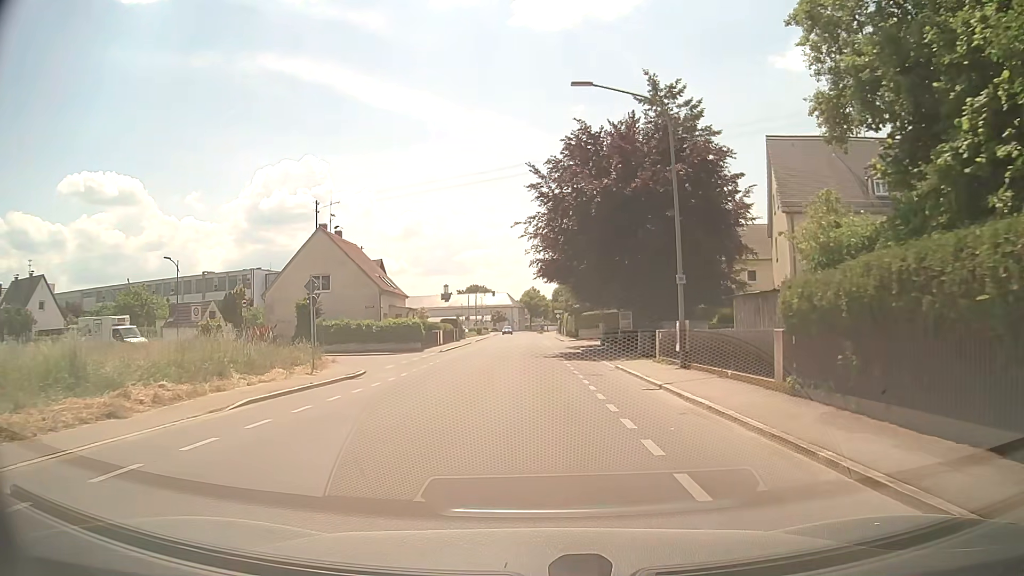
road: tertiary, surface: asphalt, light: Day
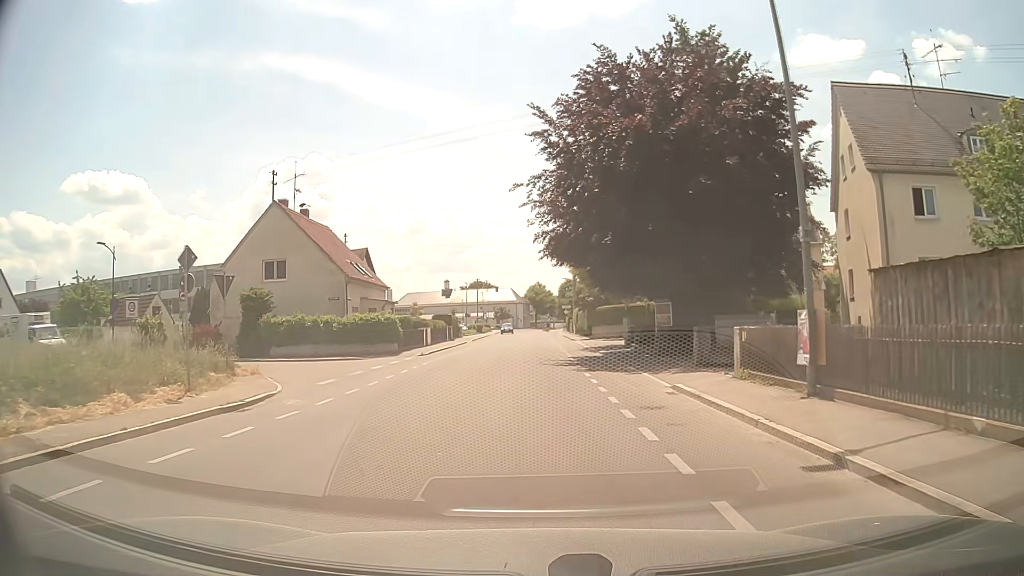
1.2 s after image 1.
(0.0, +9.1) m; 0°
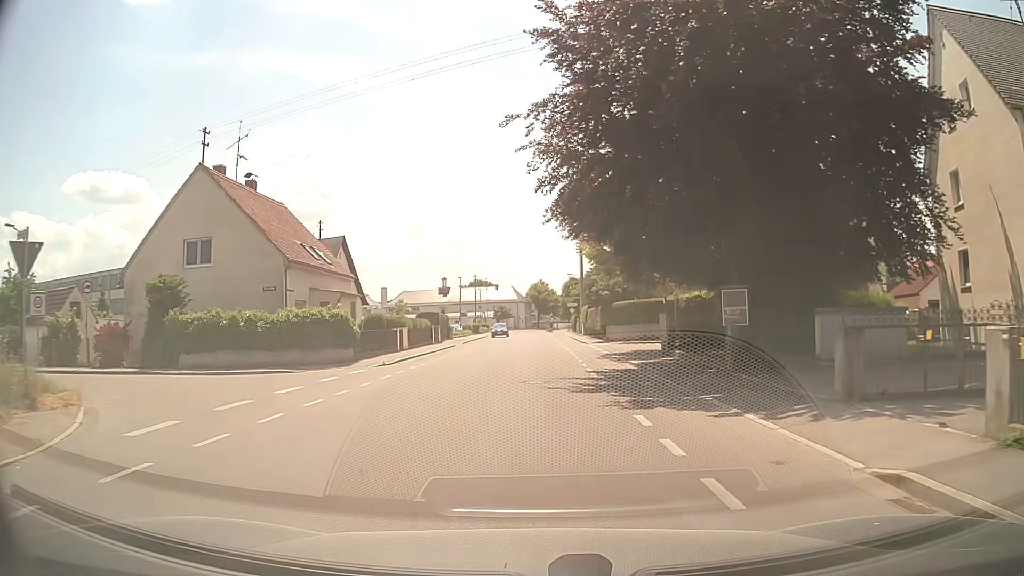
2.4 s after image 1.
(0.0, +9.2) m; 0°
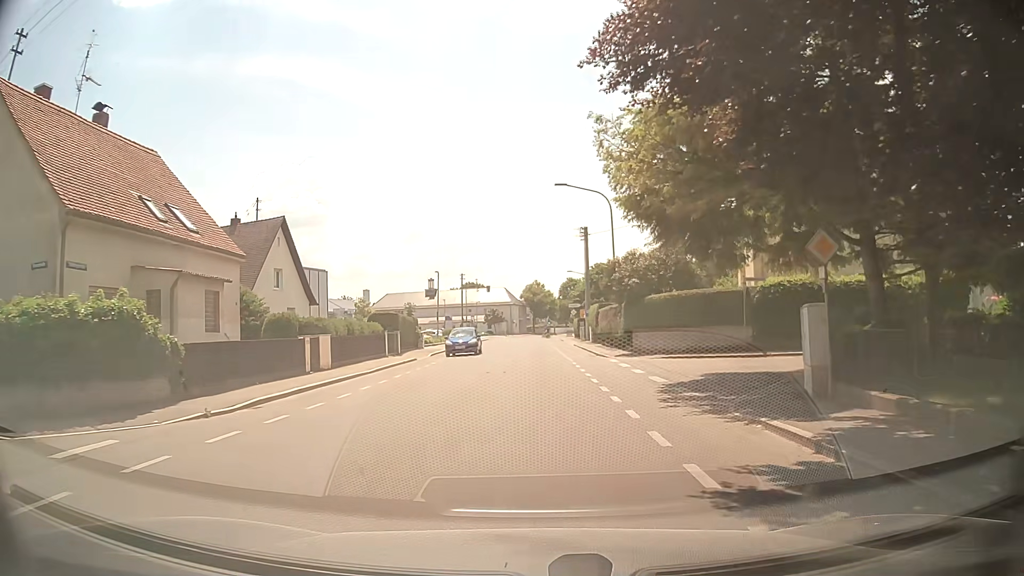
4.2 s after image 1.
(0.0, +13.7) m; 0°
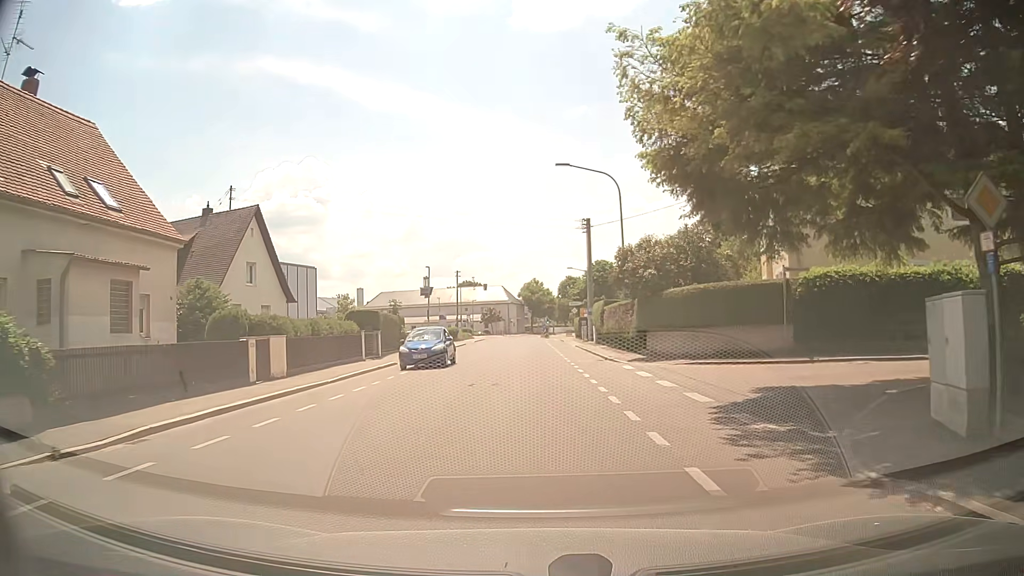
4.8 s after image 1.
(0.0, +4.3) m; +1°
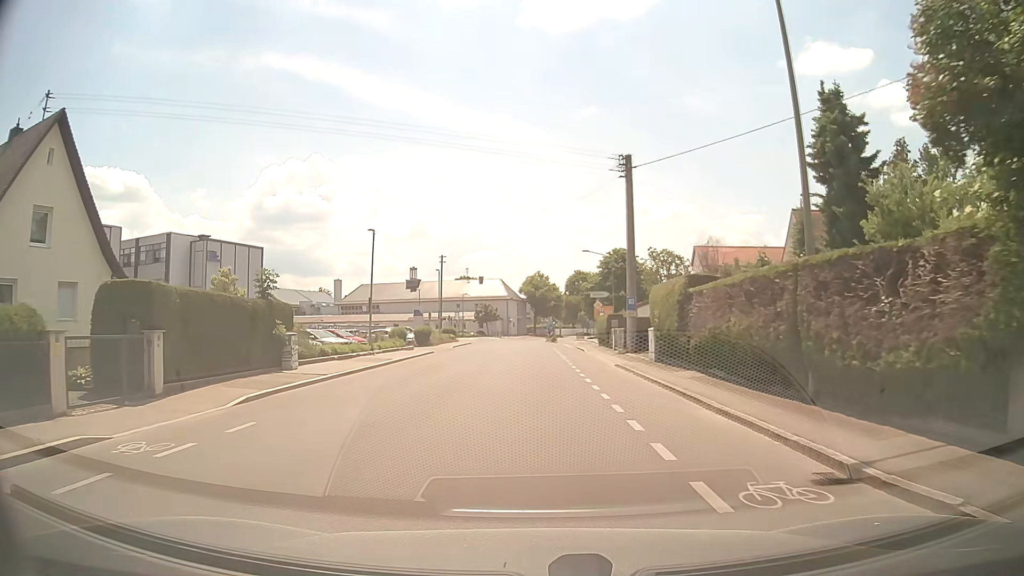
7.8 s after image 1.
(-0.2, +20.8) m; -1°
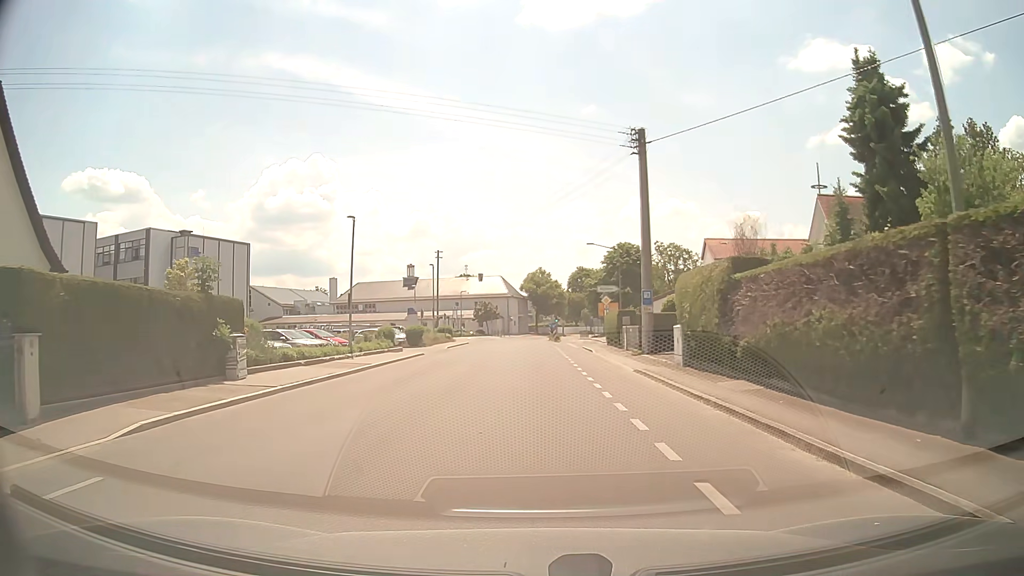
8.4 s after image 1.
(0.0, +4.2) m; 0°
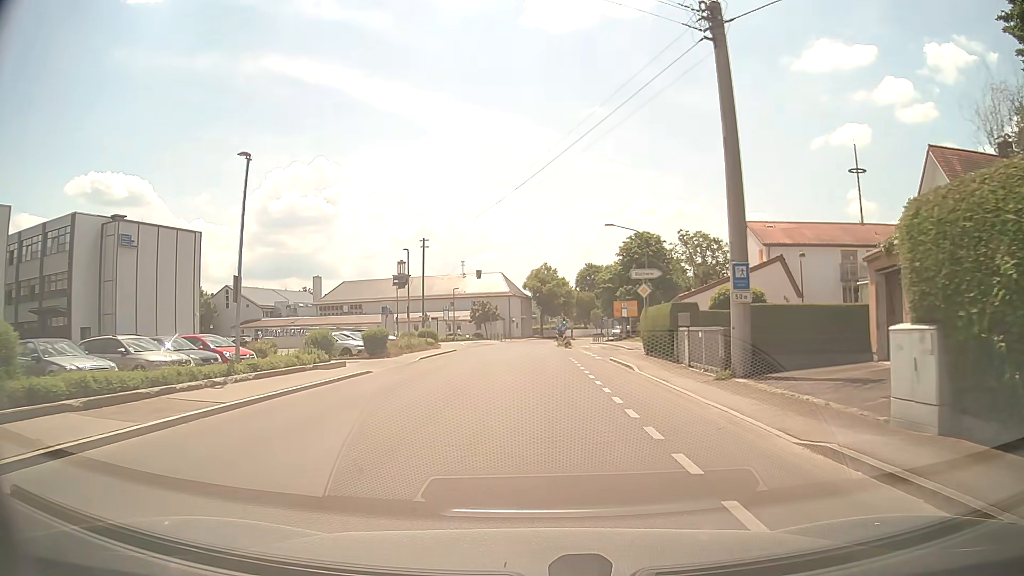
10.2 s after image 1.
(-0.1, +12.6) m; 0°
(0, +10) (0, +20) (0, +30) (0, +40) (0, +50) (0, +60) (+1, +70) (+3, +80) (+6, +89) (+8, +99) m
